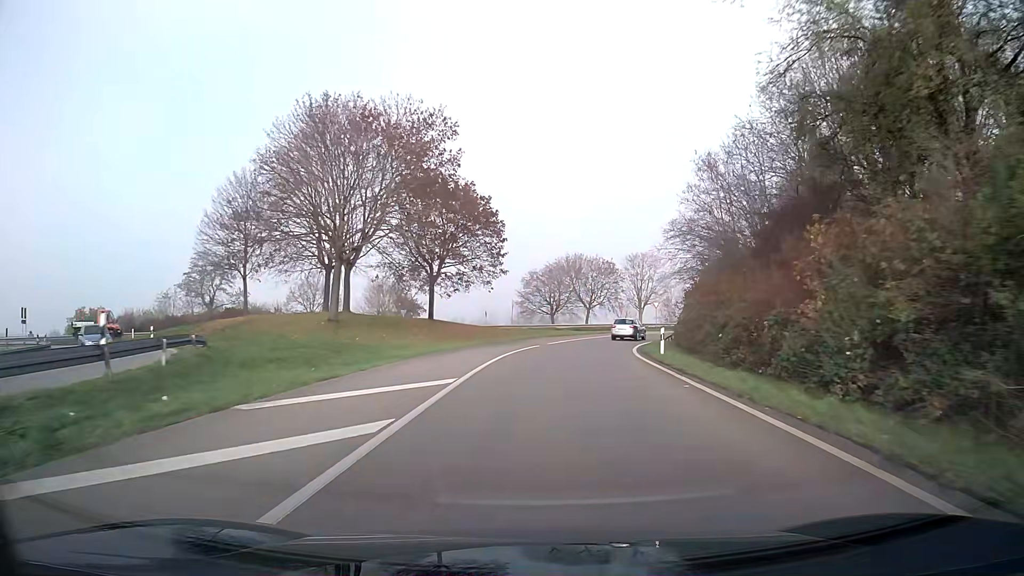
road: trunk_link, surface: asphalt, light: Day
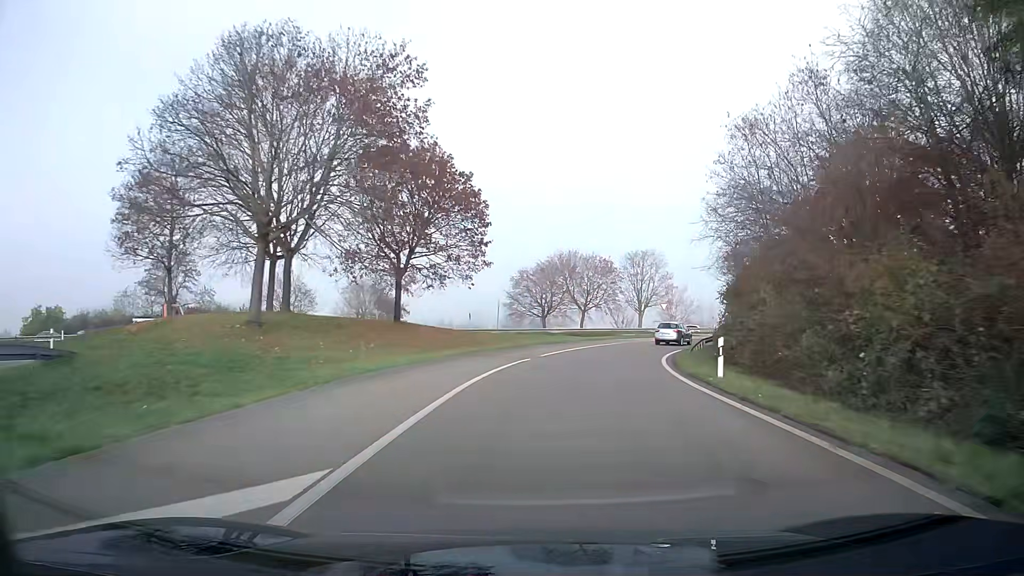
(+0.1, +9.1) m; +1°
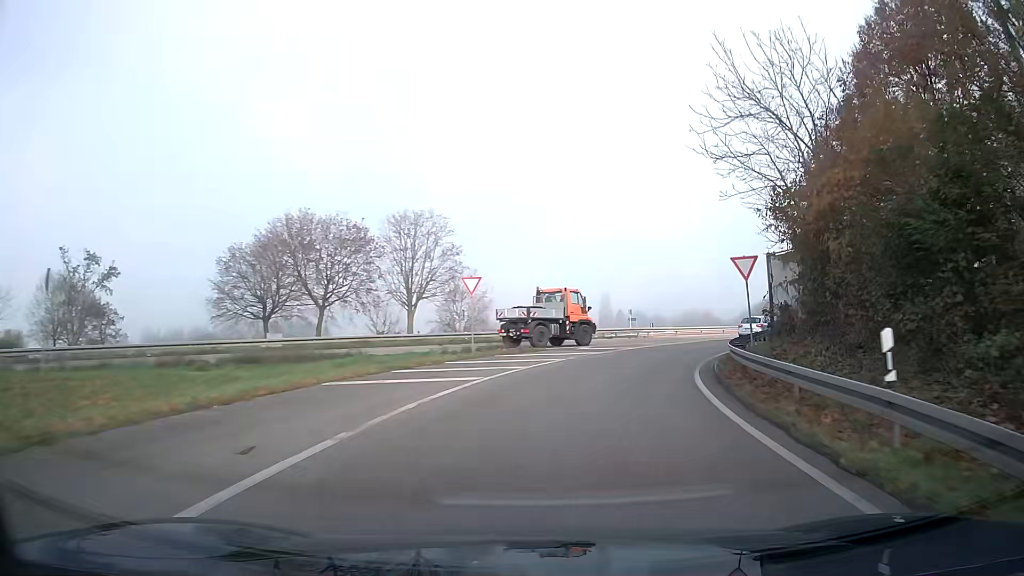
(+5.6, +34.6) m; +21°
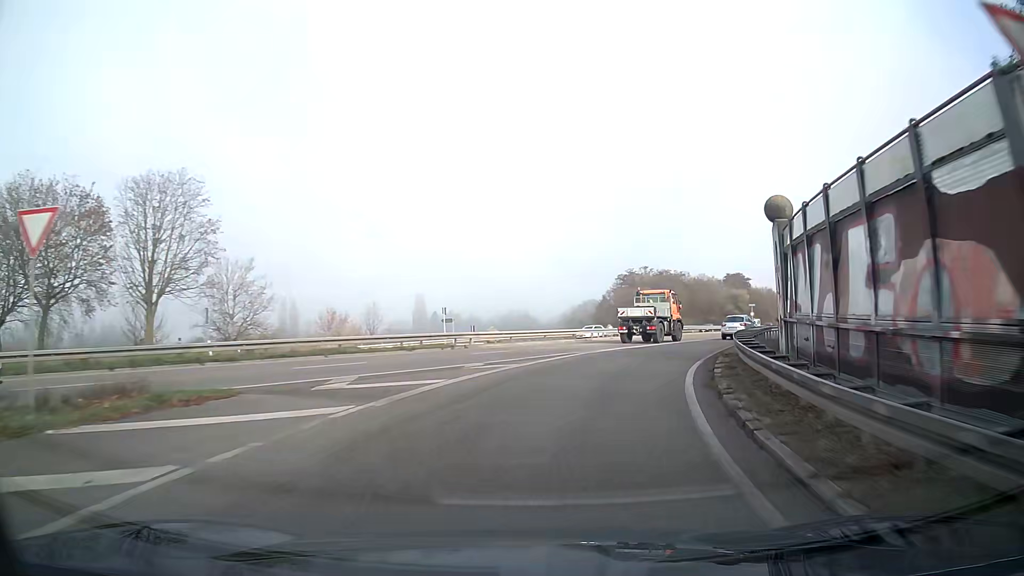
(+2.3, +17.2) m; +16°
